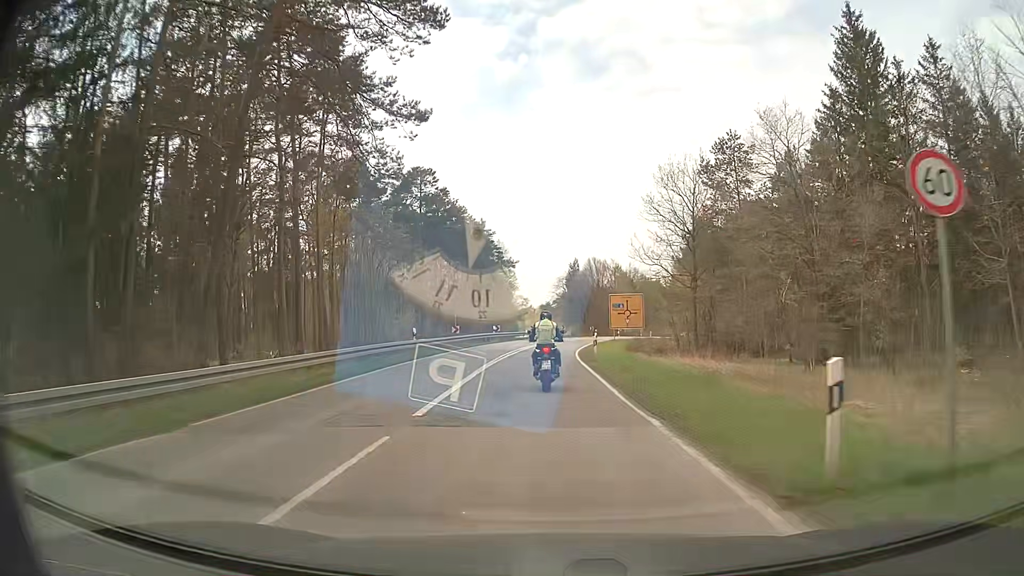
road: primary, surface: asphalt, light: Day
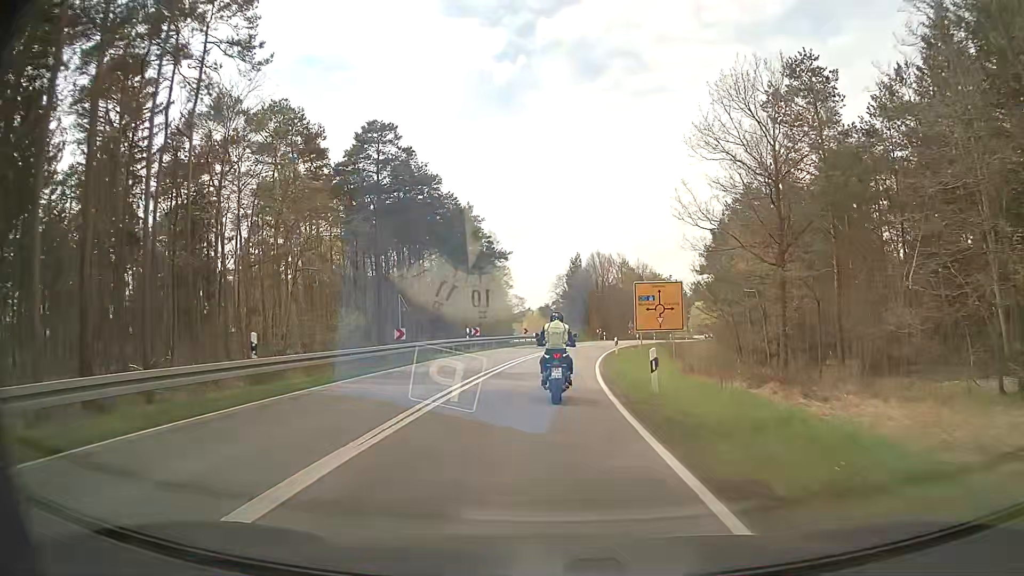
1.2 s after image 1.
(0.0, +17.3) m; 0°
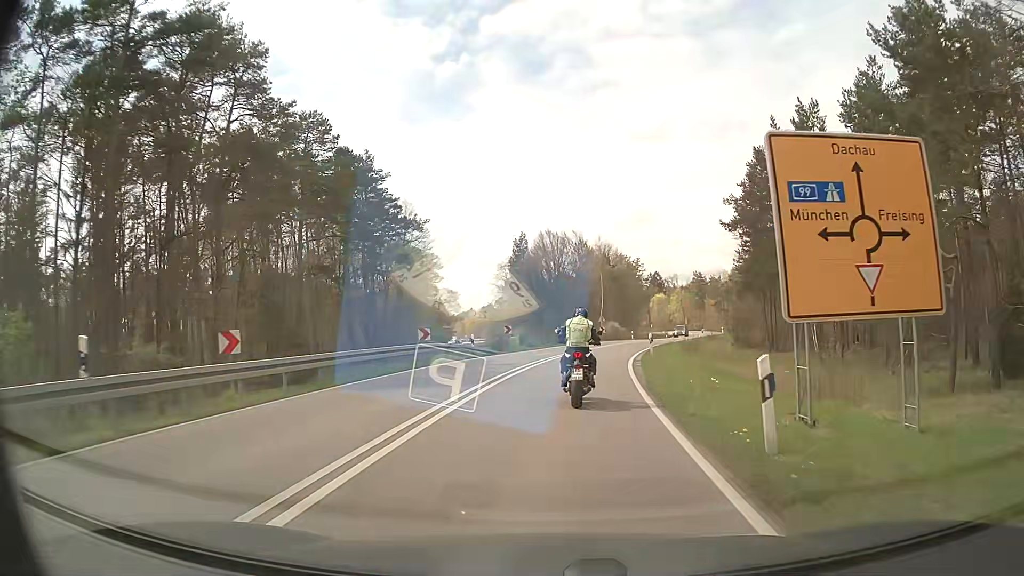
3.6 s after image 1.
(+0.8, +30.5) m; +5°
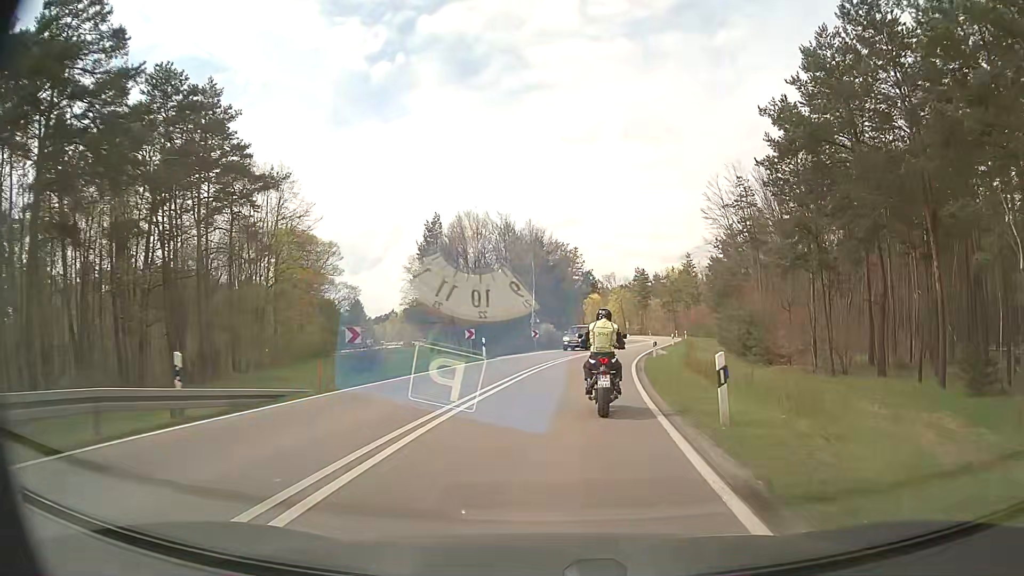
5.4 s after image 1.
(+1.0, +21.8) m; +6°
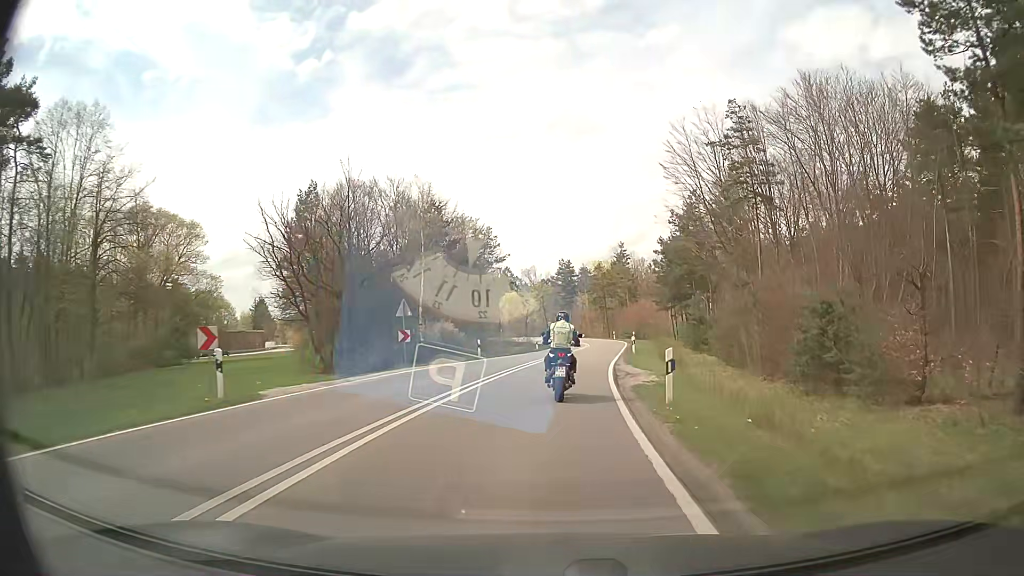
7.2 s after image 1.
(+1.5, +21.7) m; +7°
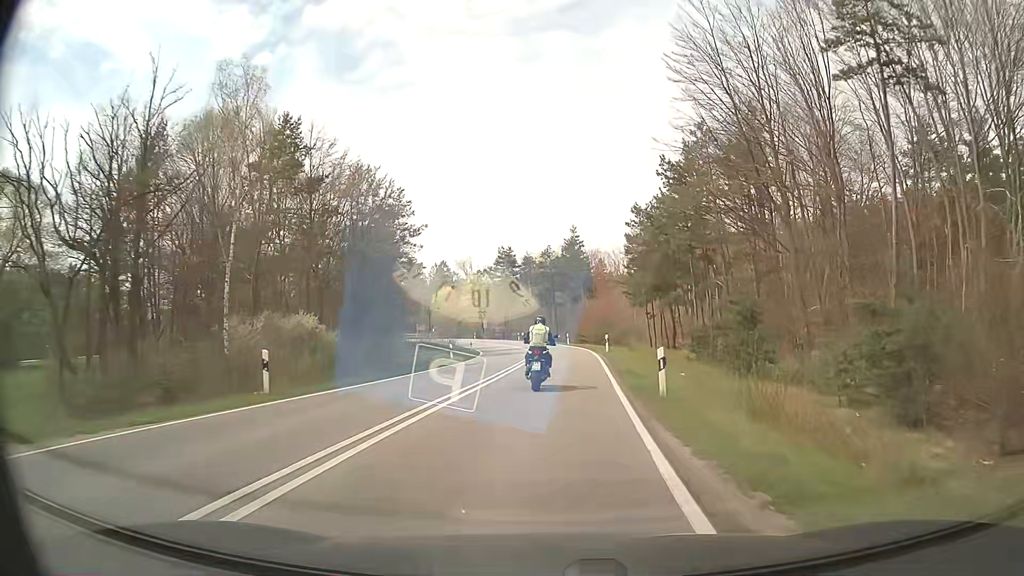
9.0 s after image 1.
(+0.9, +23.3) m; +5°
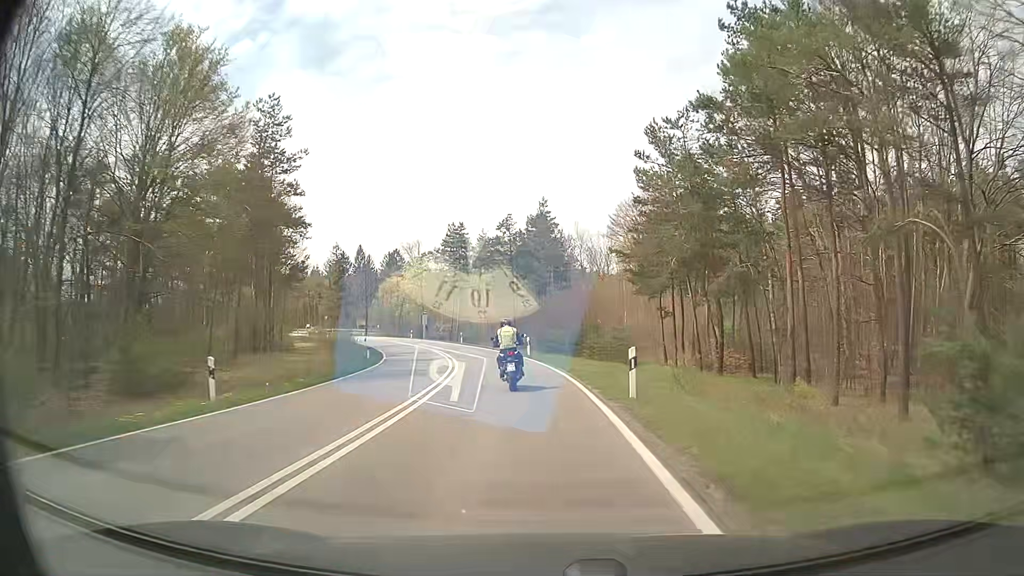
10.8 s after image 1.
(+0.9, +25.2) m; +3°
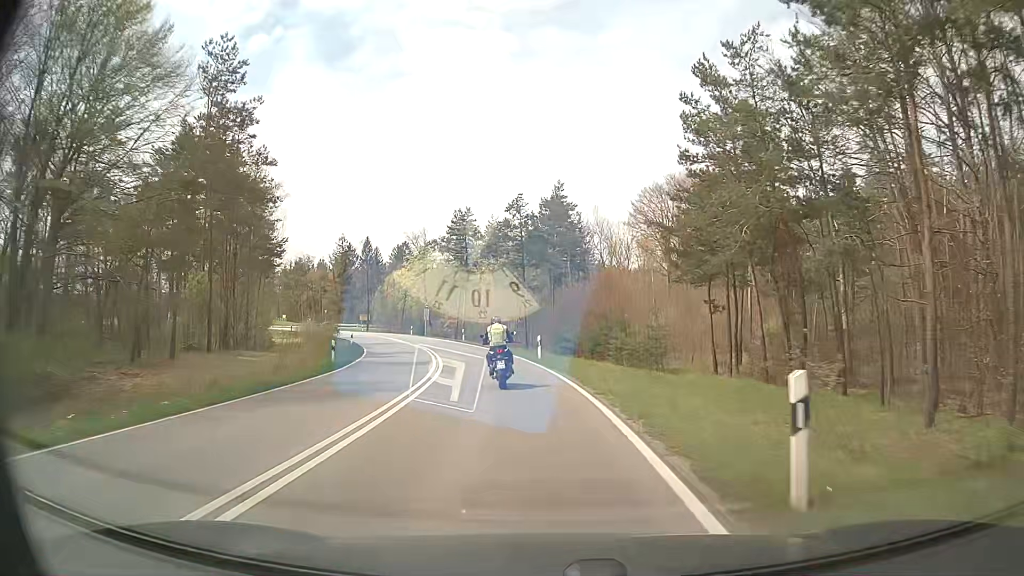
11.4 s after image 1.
(-0.1, +8.6) m; -1°
(0, +10) (-1, +20) (-2, +30) (-4, +40) (-7, +49) (-10, +59) (-14, +68) (-18, +77) (-23, +86) (-28, +94) m
